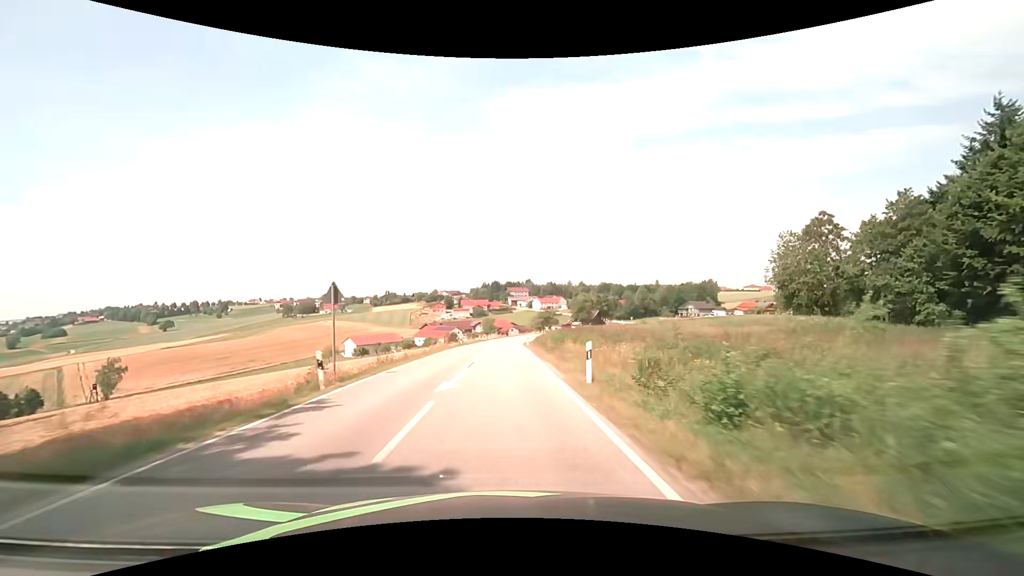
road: secondary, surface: asphalt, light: Day
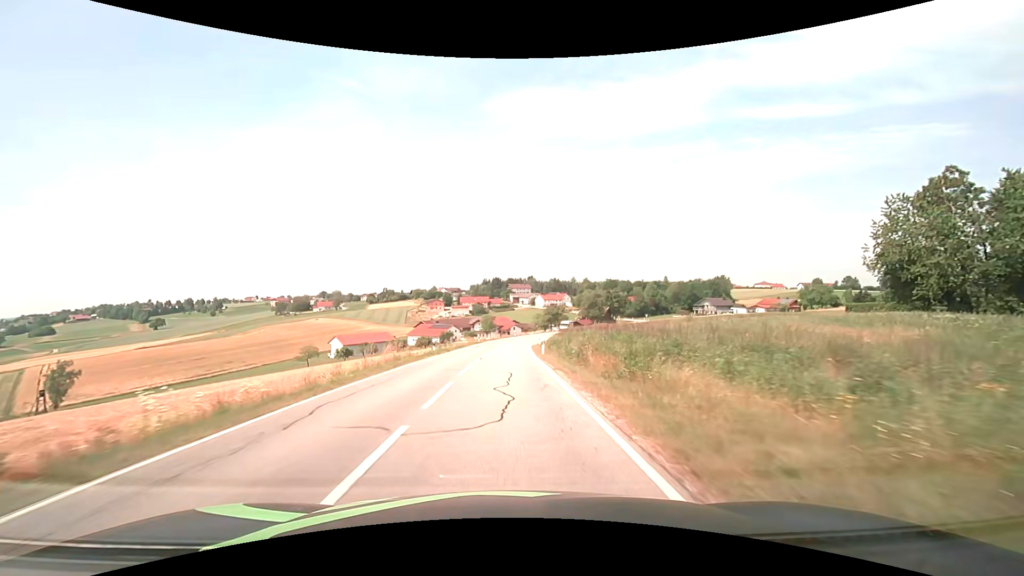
(0.0, +20.1) m; 0°
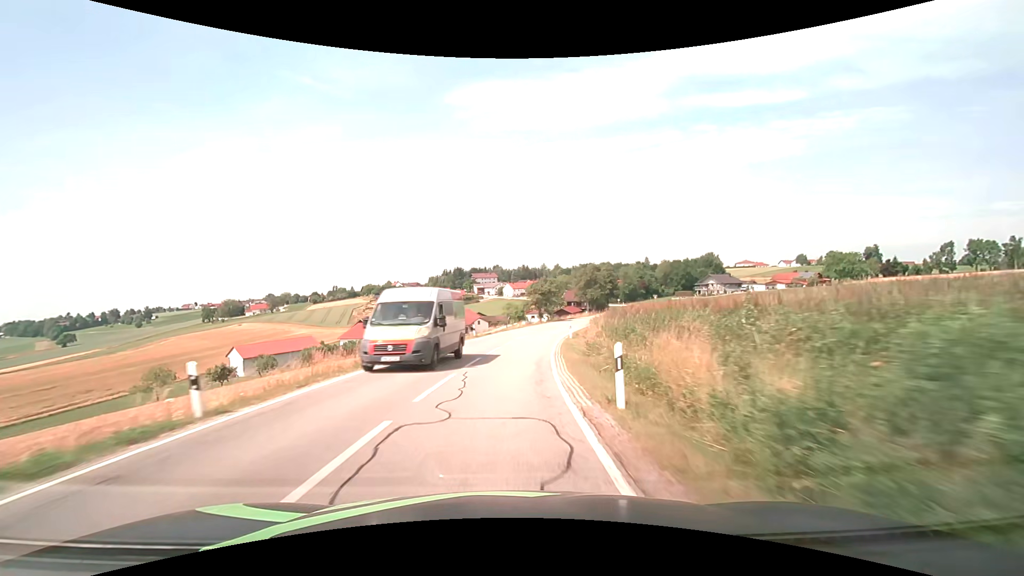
(+1.3, +50.5) m; +4°
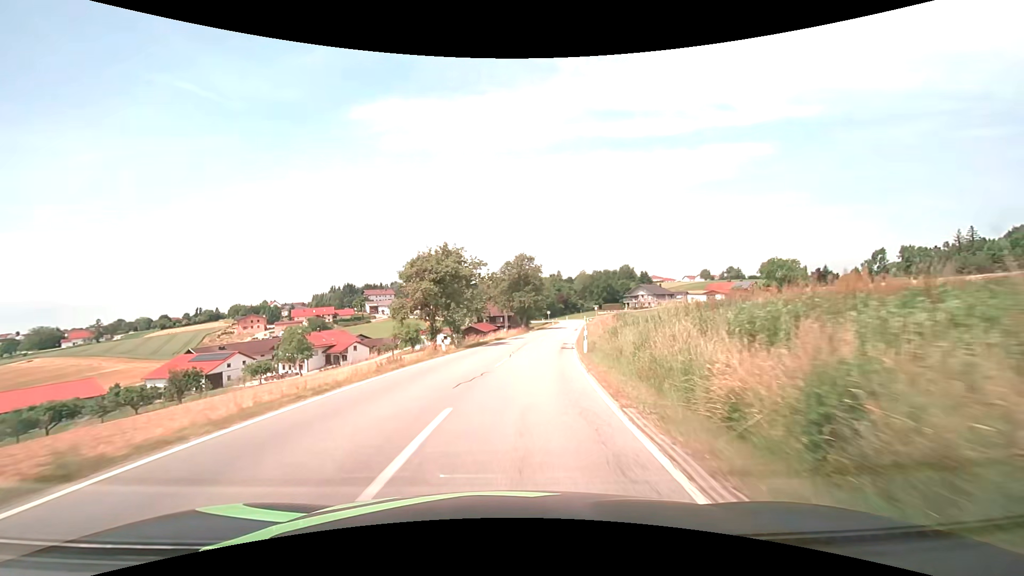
(+2.7, +40.1) m; +10°
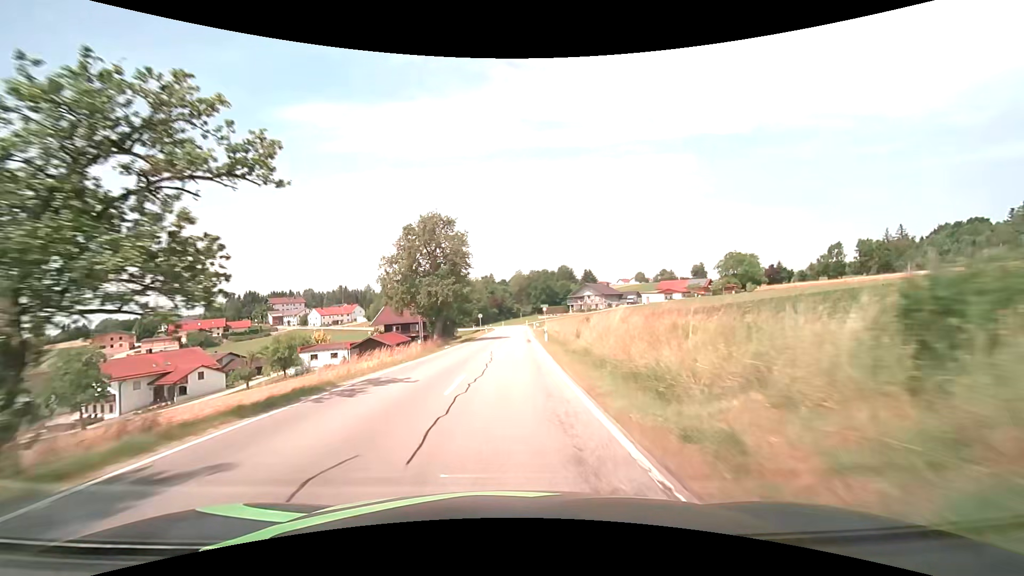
(+2.5, +29.2) m; +9°
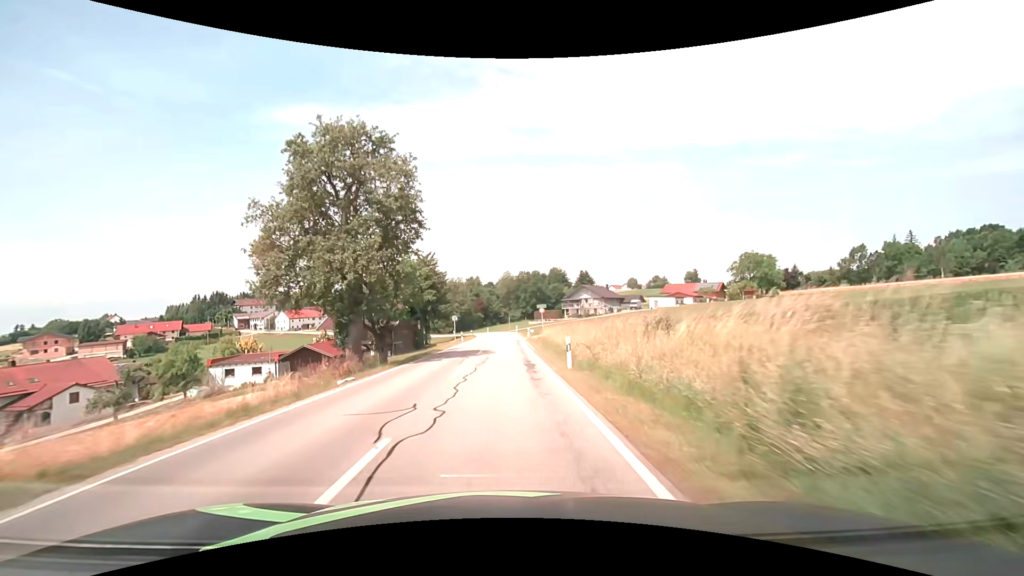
(+0.2, +19.5) m; +1°
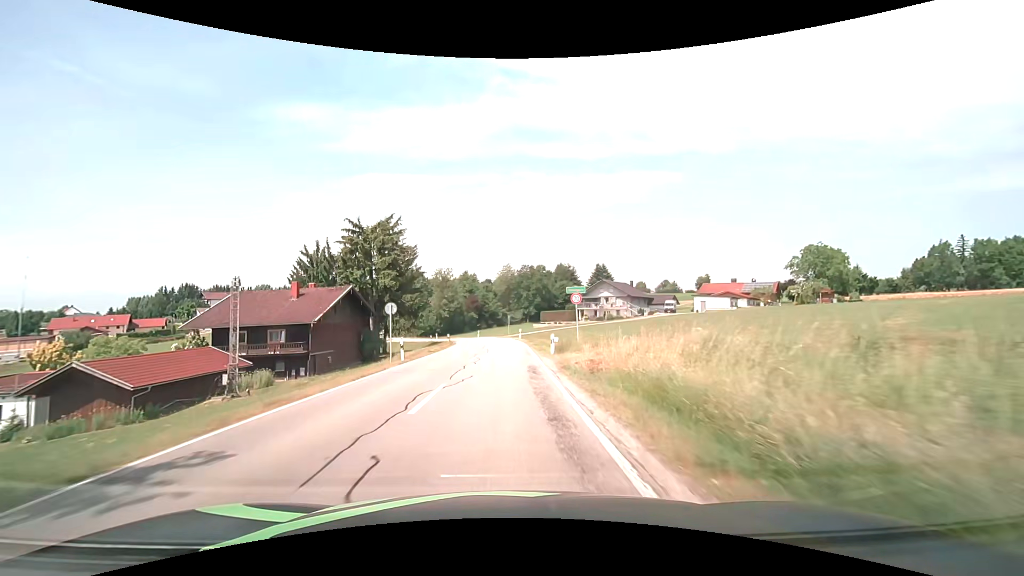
(+0.2, +29.4) m; 0°
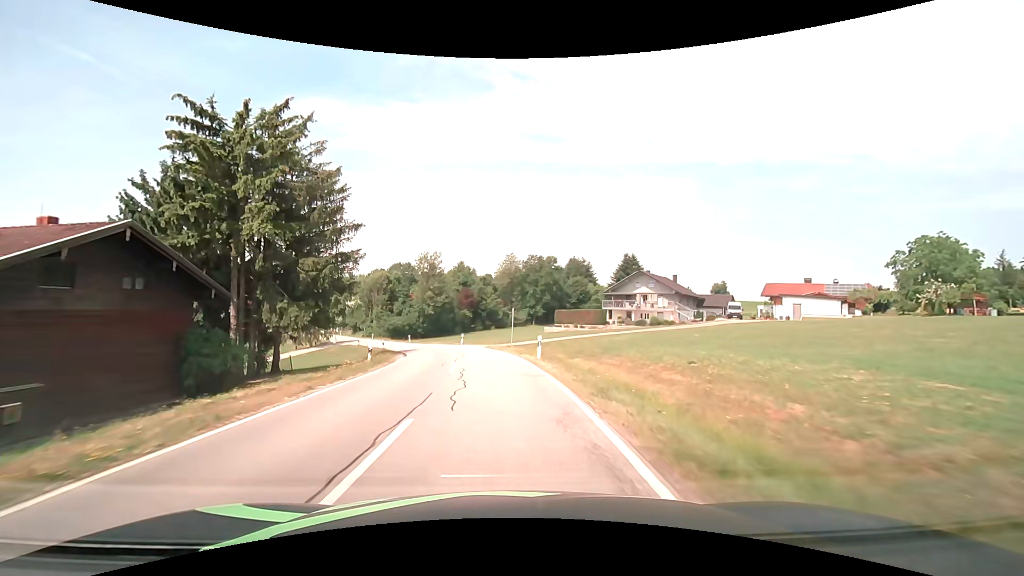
(-0.1, +28.6) m; 0°
(0, +10) (0, +20) (-1, +30) (-3, +40) (-6, +49) (-9, +59) (-13, +68) (-17, +77) (-21, +86) (-26, +95) m
